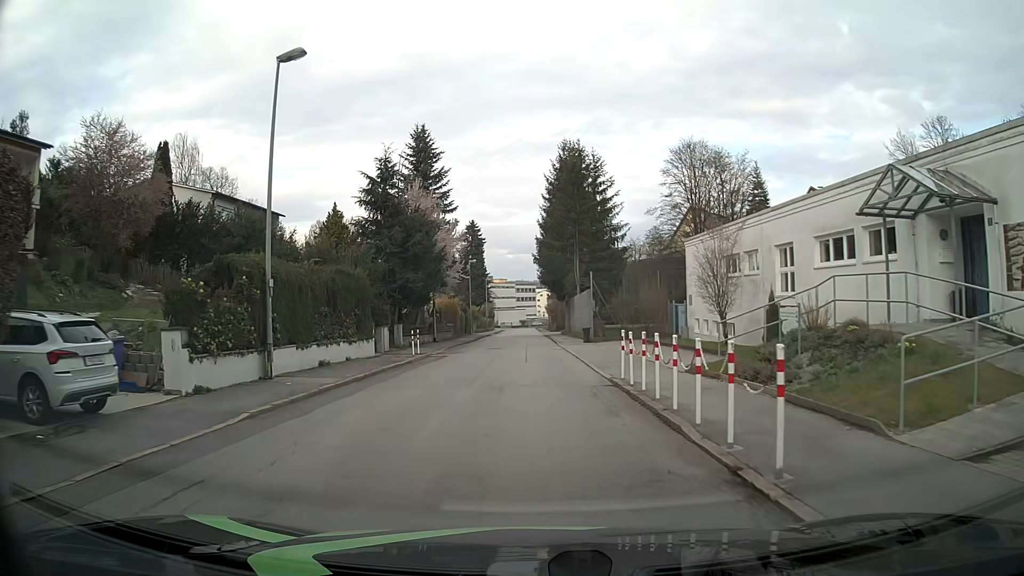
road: residential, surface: asphalt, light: Day
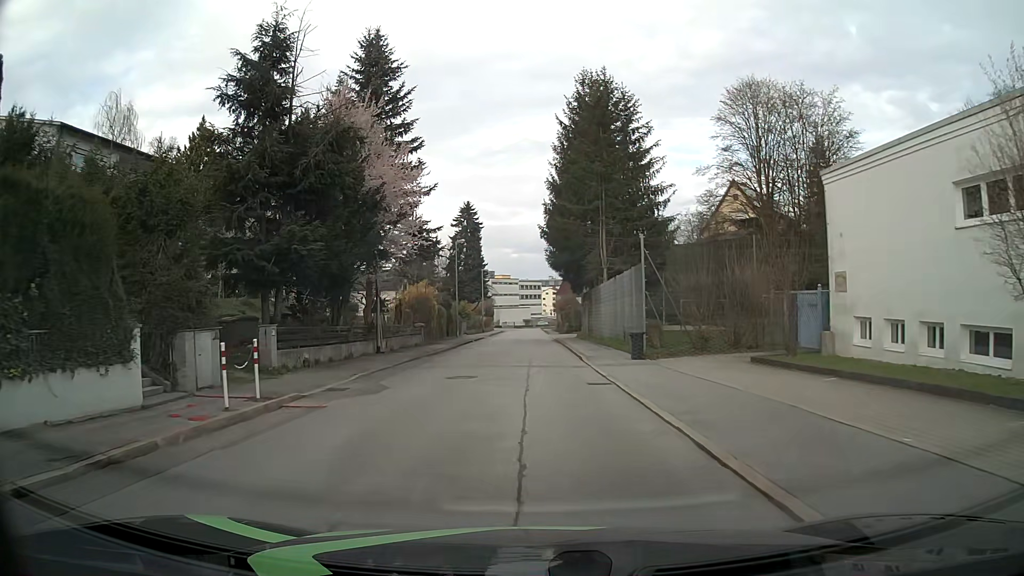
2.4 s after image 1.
(-0.1, +18.0) m; 0°
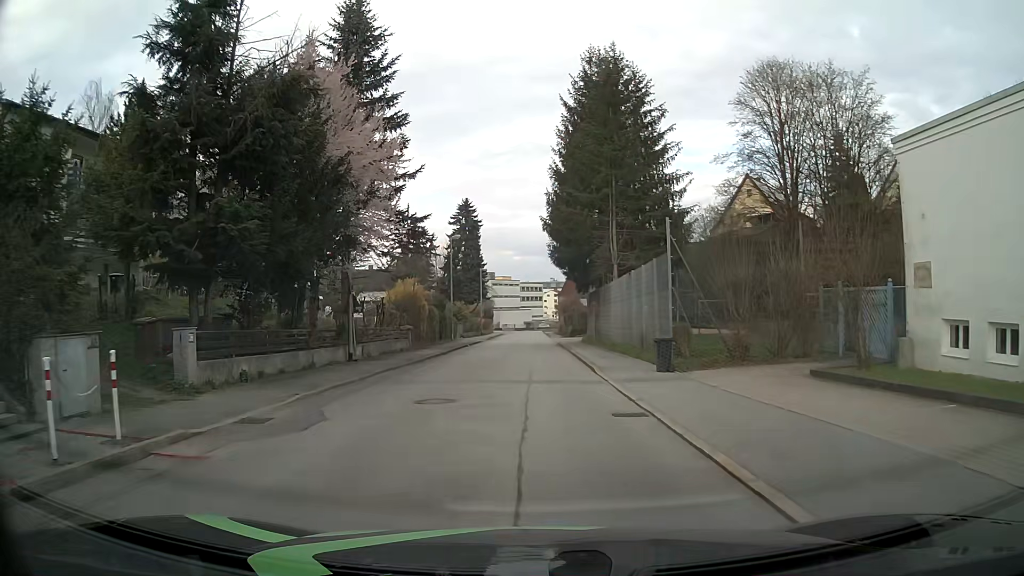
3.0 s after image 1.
(0.0, +4.5) m; 0°
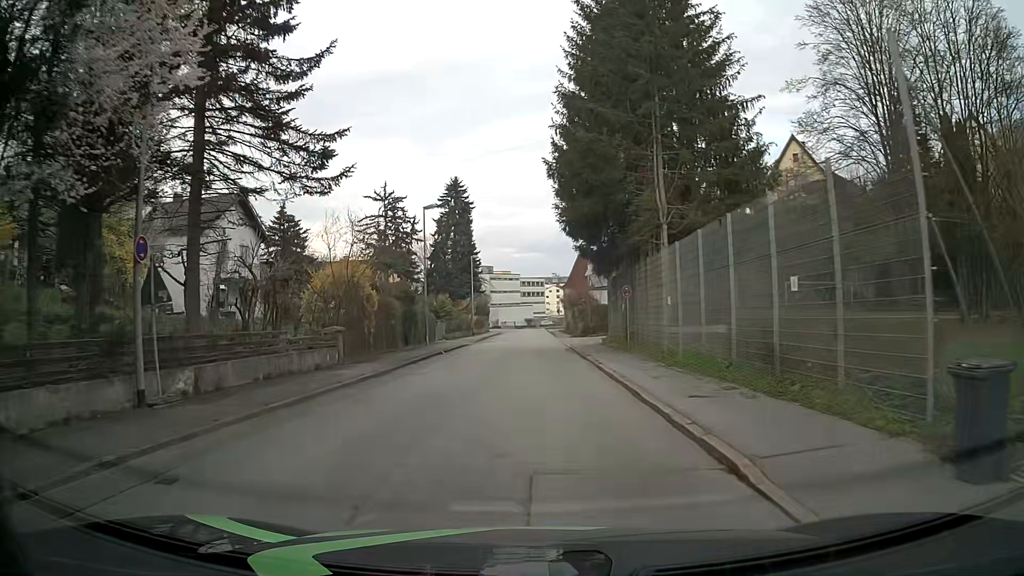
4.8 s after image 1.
(0.0, +13.4) m; 0°
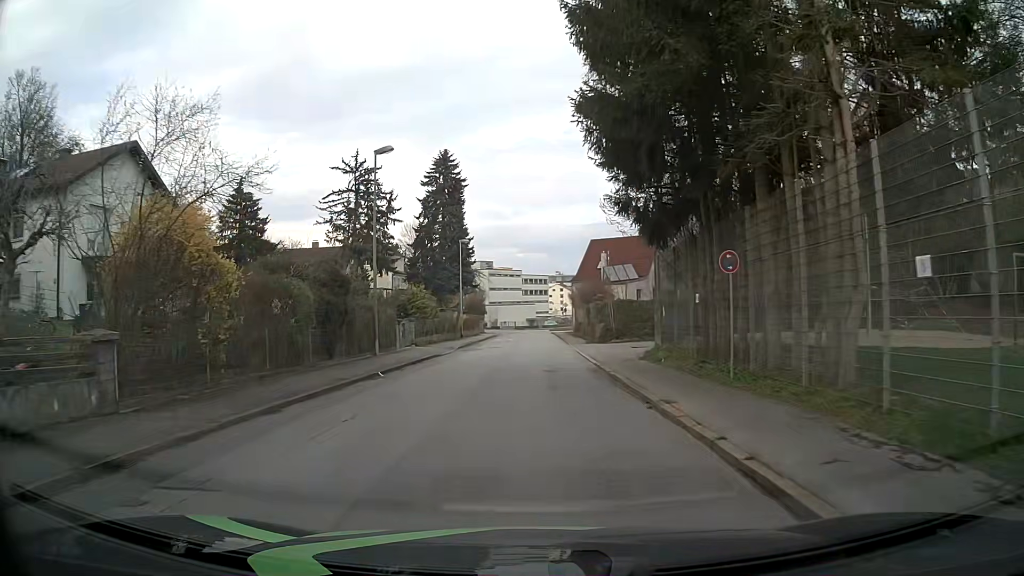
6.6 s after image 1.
(-0.1, +13.5) m; 0°
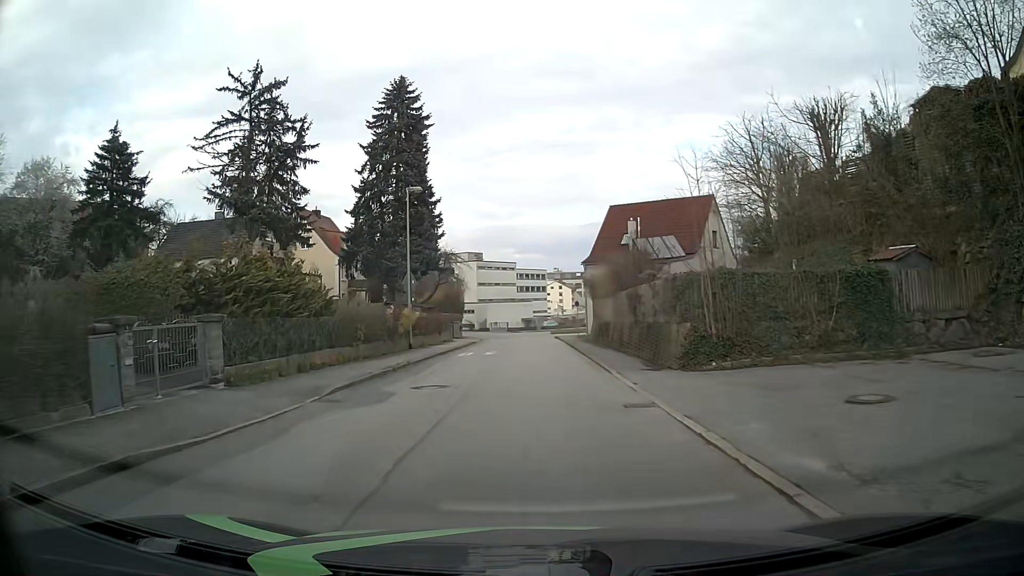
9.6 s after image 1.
(0.0, +22.5) m; 0°
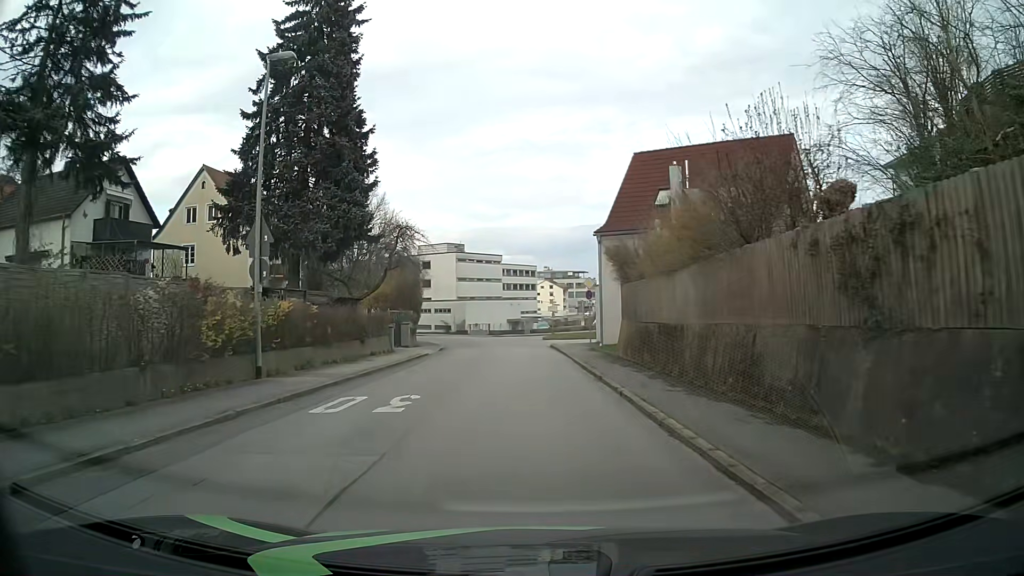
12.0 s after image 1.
(0.0, +18.1) m; +1°
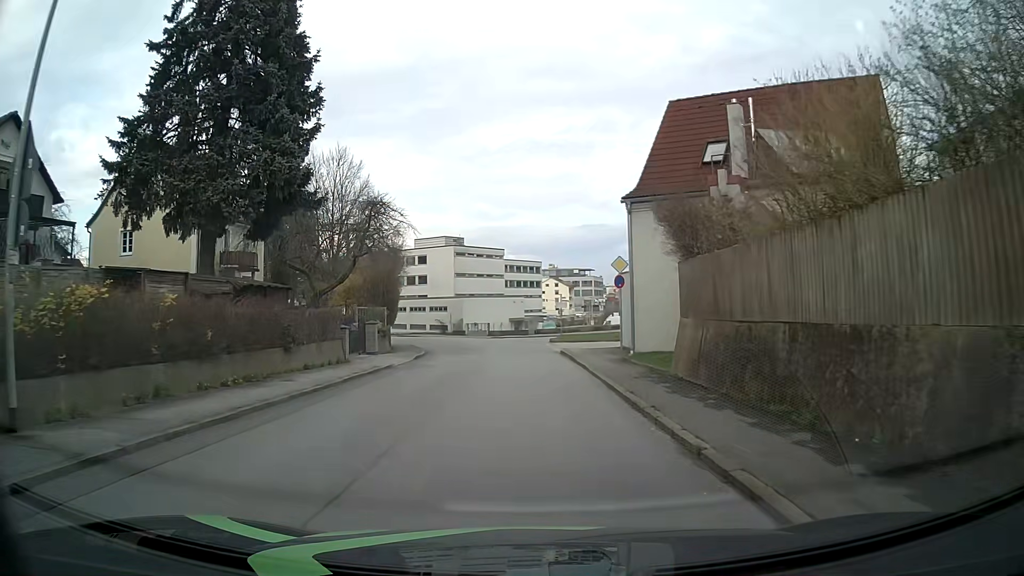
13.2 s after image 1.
(0.0, +9.0) m; 0°
(0, +10) (0, +20) (0, +30) (-1, +40) (-2, +50) (-4, +60) (-7, +69) (-12, +78) (-17, +87) (-23, +95) m
